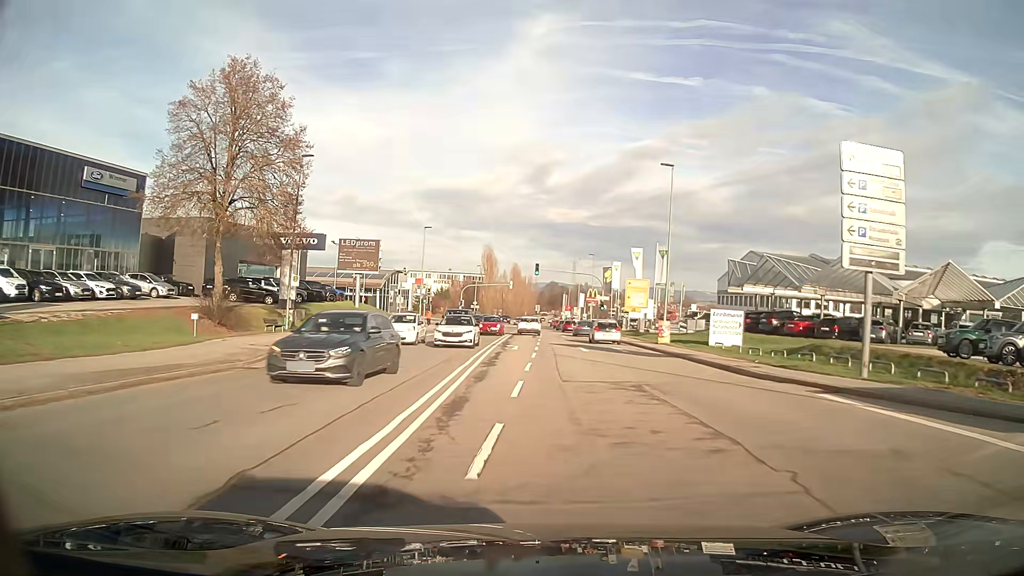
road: secondary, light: Day
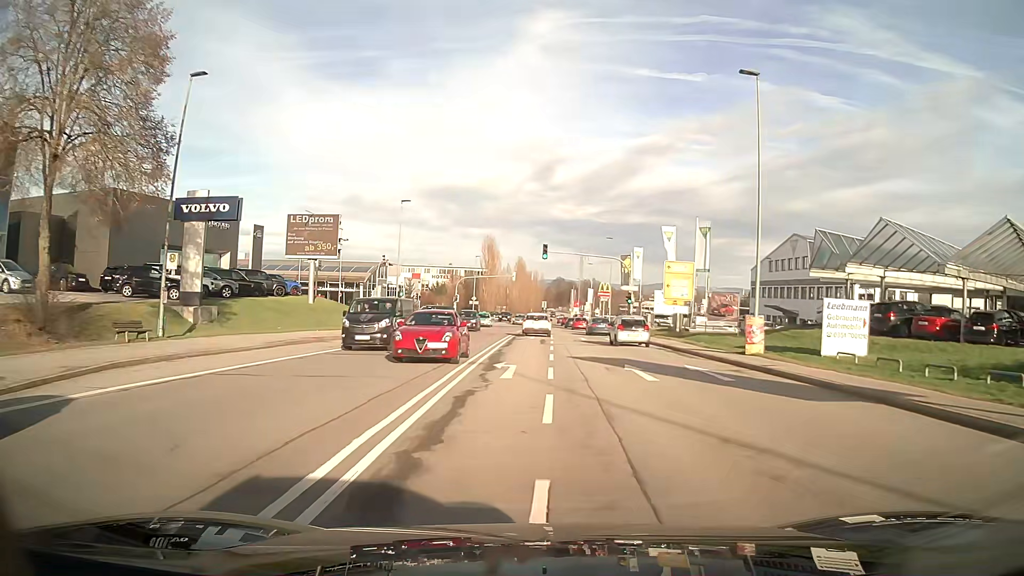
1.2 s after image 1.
(-0.1, +14.9) m; -1°
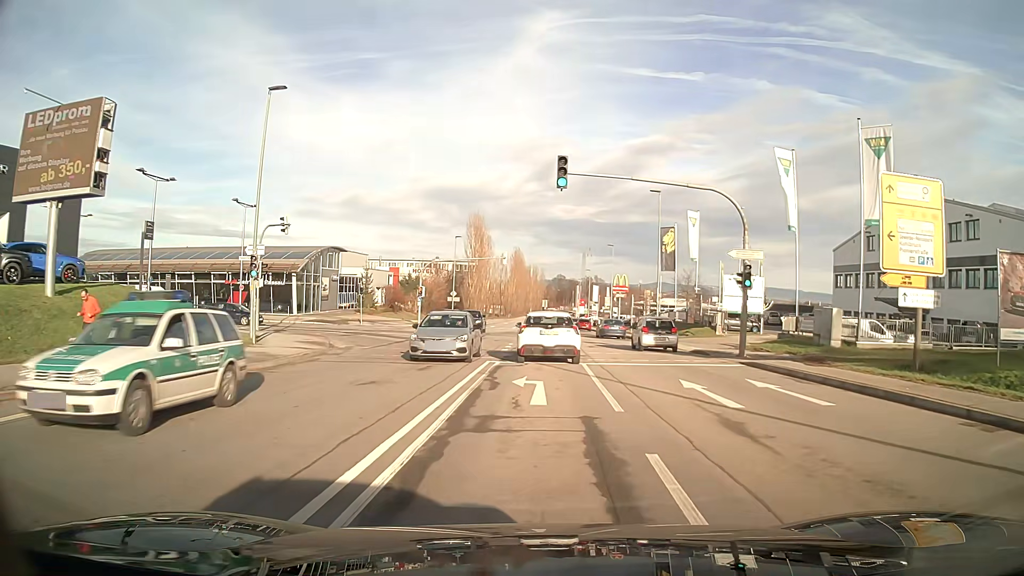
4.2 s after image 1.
(-0.1, +28.2) m; +1°
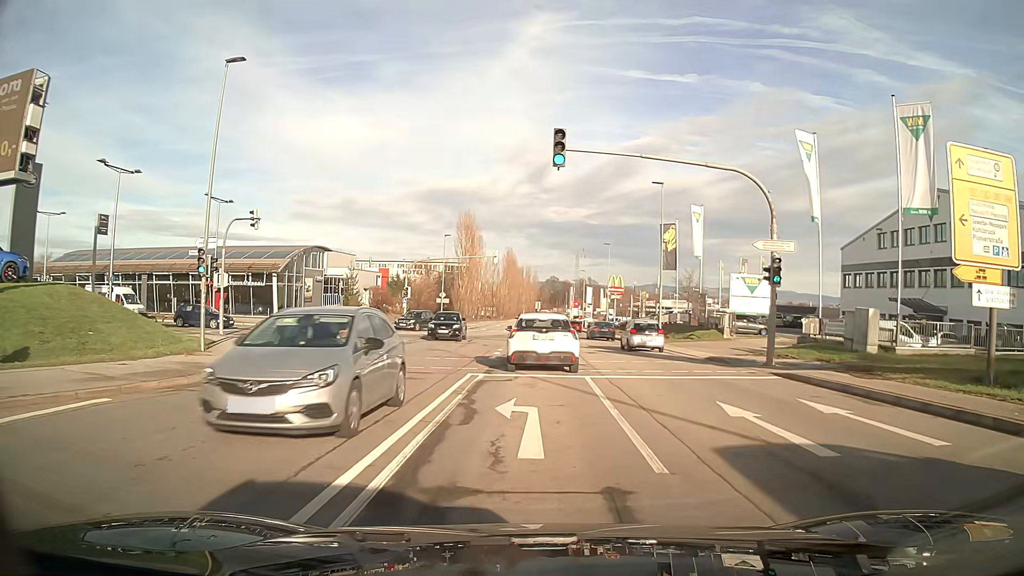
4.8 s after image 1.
(0.0, +3.6) m; 0°
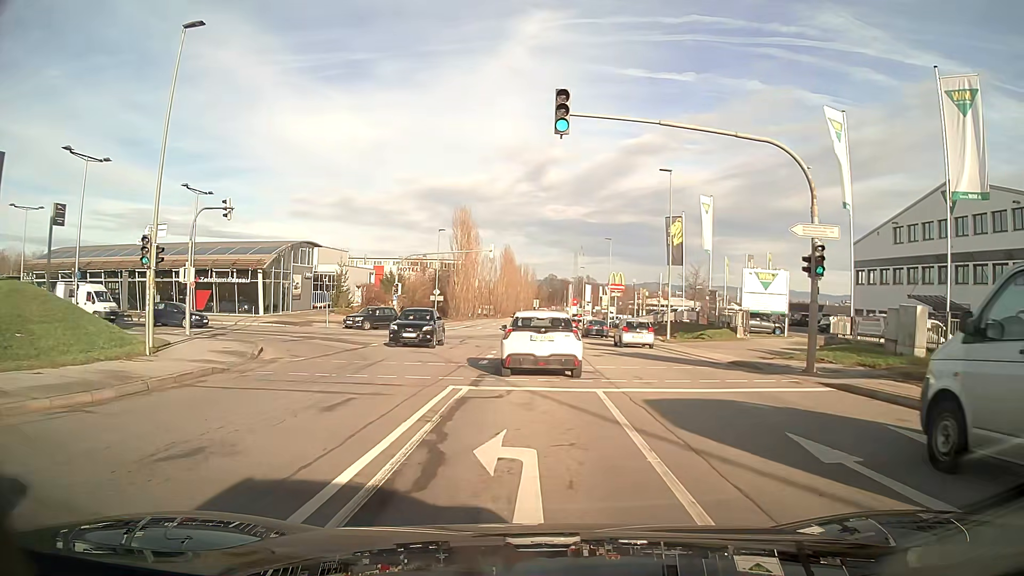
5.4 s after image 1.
(0.0, +3.3) m; 0°
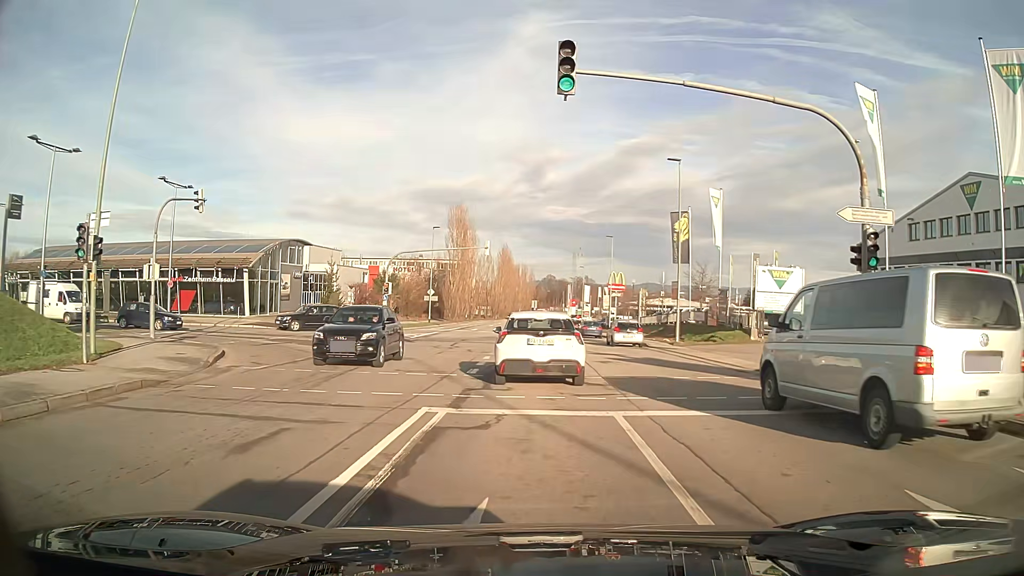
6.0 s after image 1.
(0.0, +3.0) m; 0°
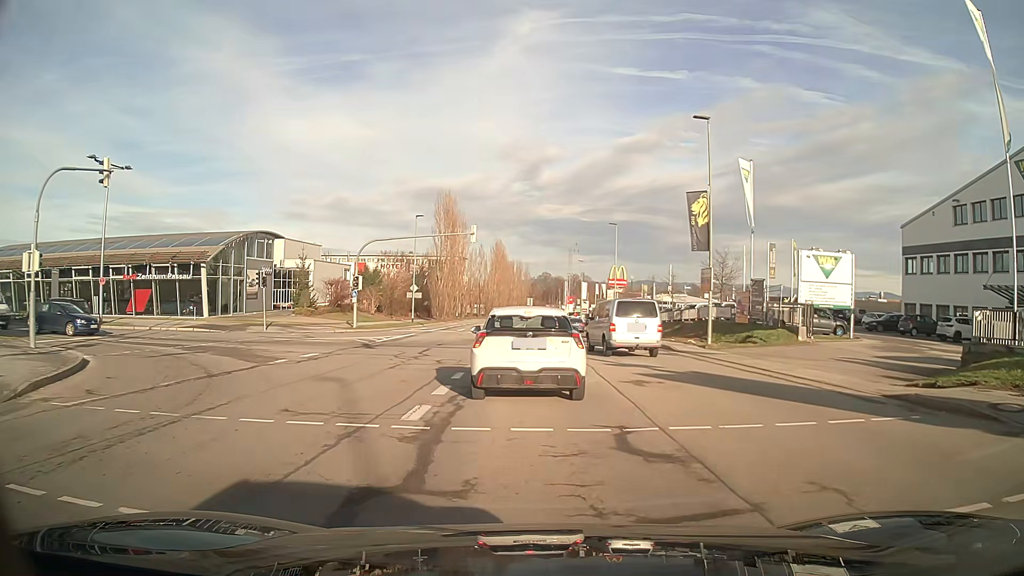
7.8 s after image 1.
(0.0, +7.6) m; 0°
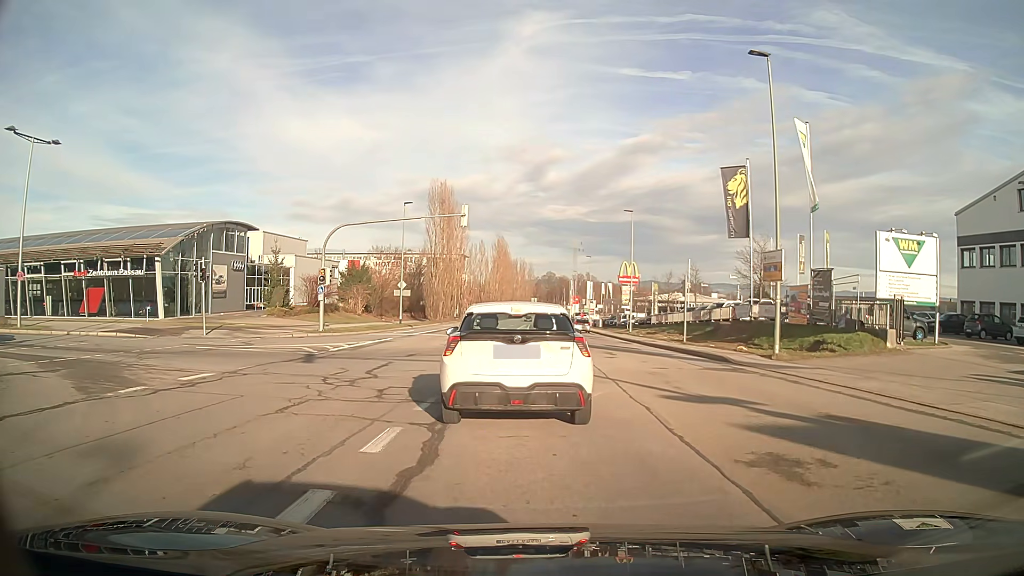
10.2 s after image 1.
(0.0, +7.9) m; 0°
(0, +10) (-6, +18) (-16, +20) (-26, +21) (-36, +21) (-46, +22) (-56, +24) (-65, +26) (-75, +28) (-85, +31) m
